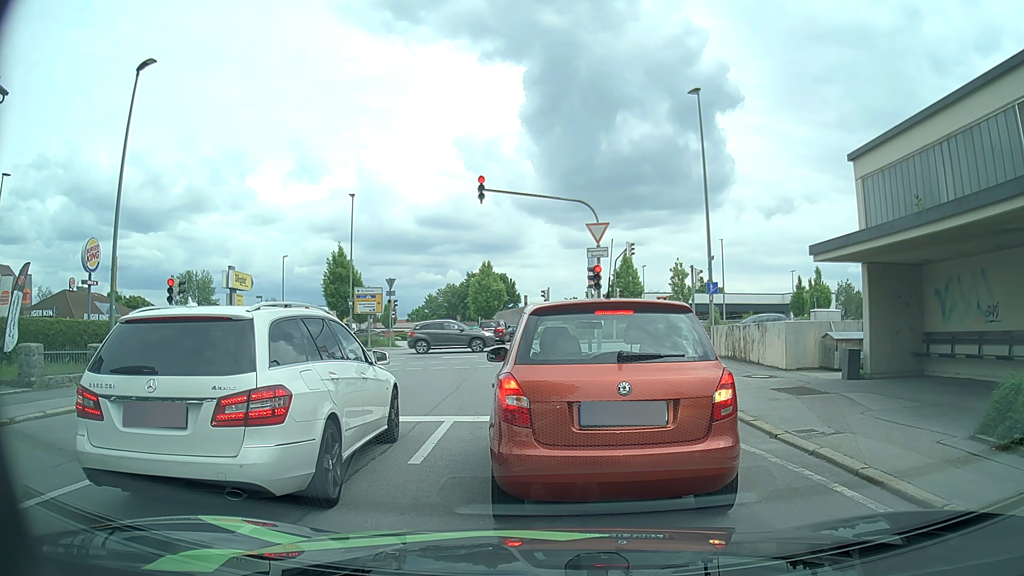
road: residential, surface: asphalt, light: Day
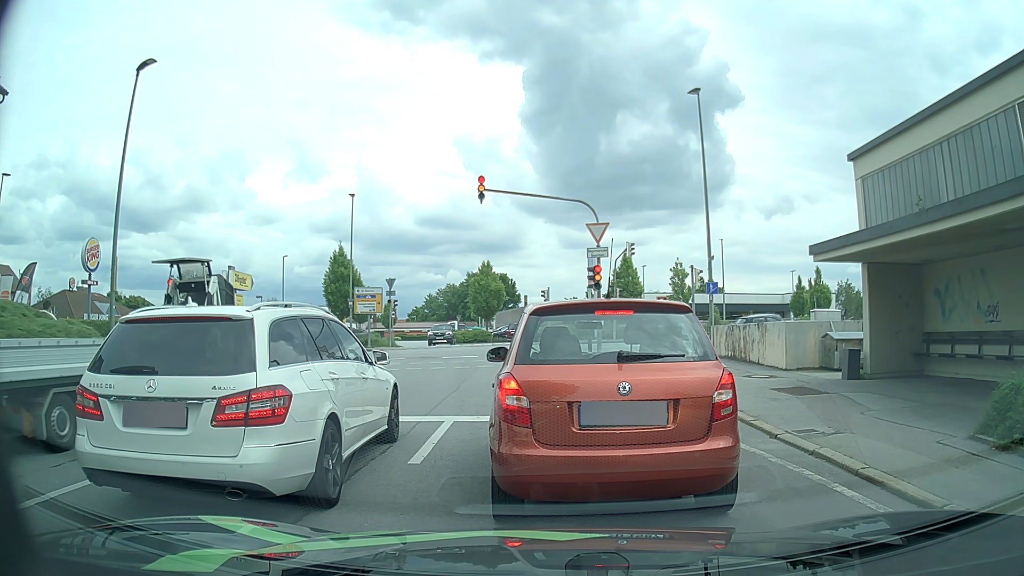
(0.0, 0.0) m; 0°
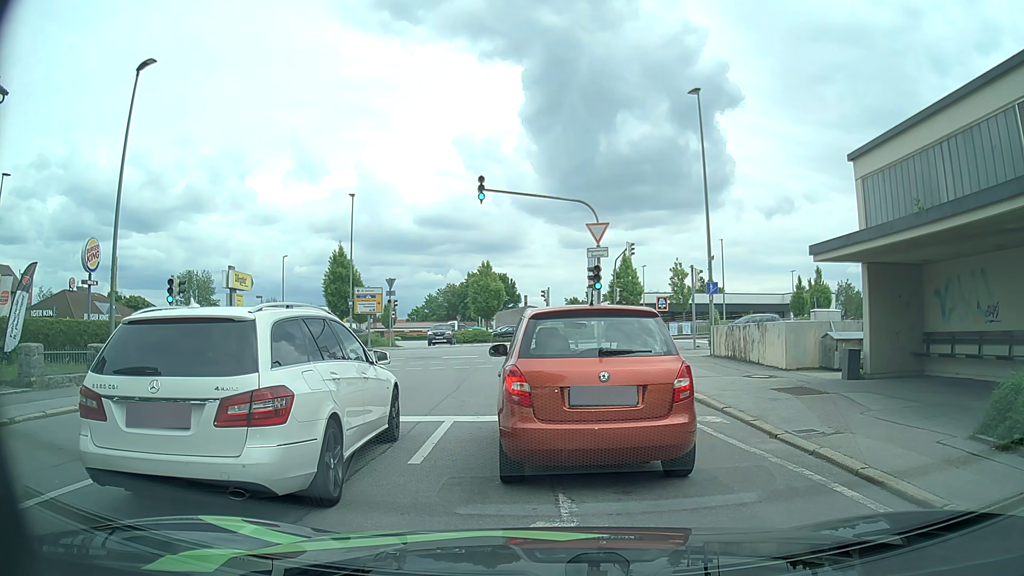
(0.0, 0.0) m; 0°
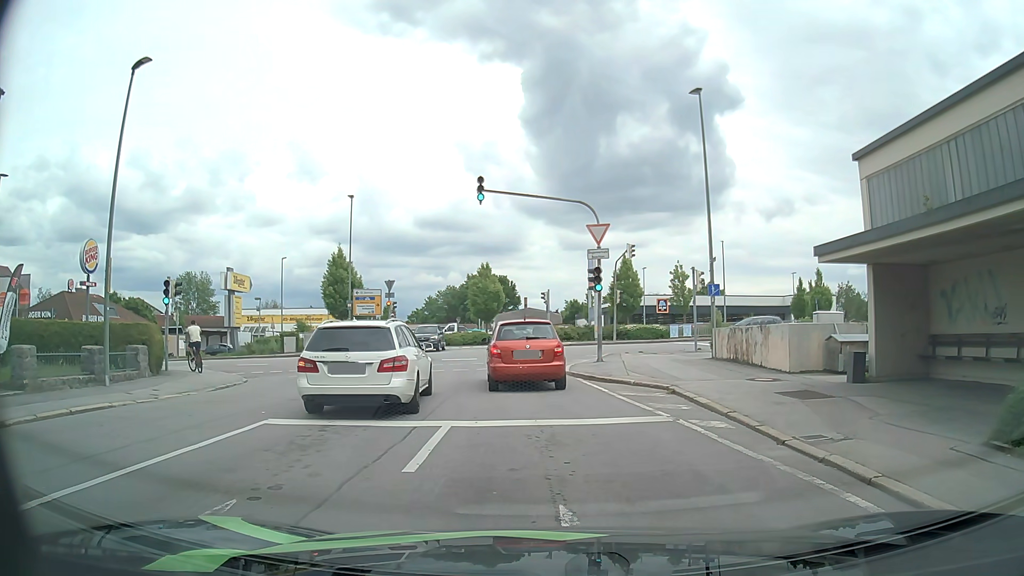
(0.0, +0.2) m; 0°
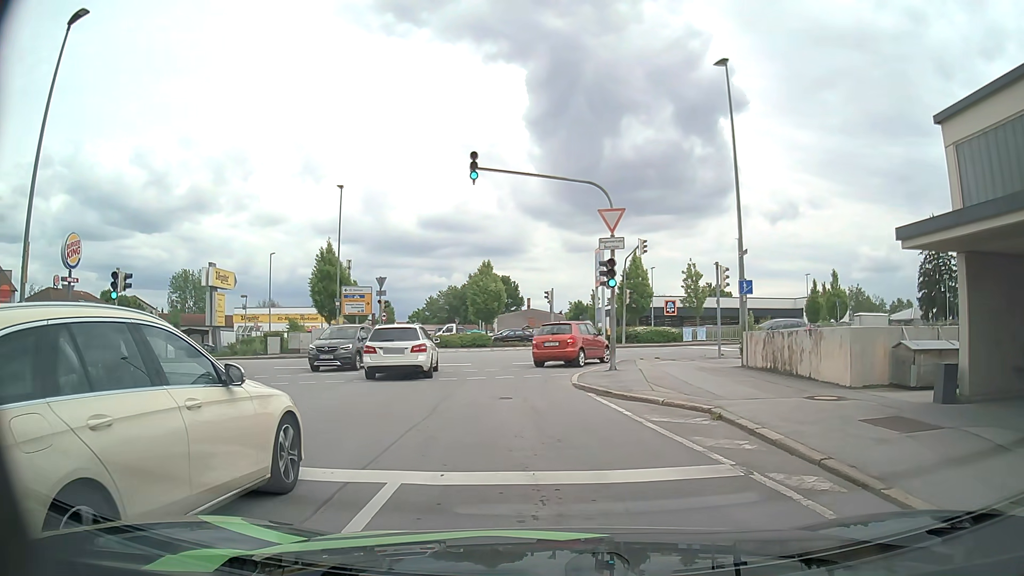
(0.0, +3.6) m; -1°
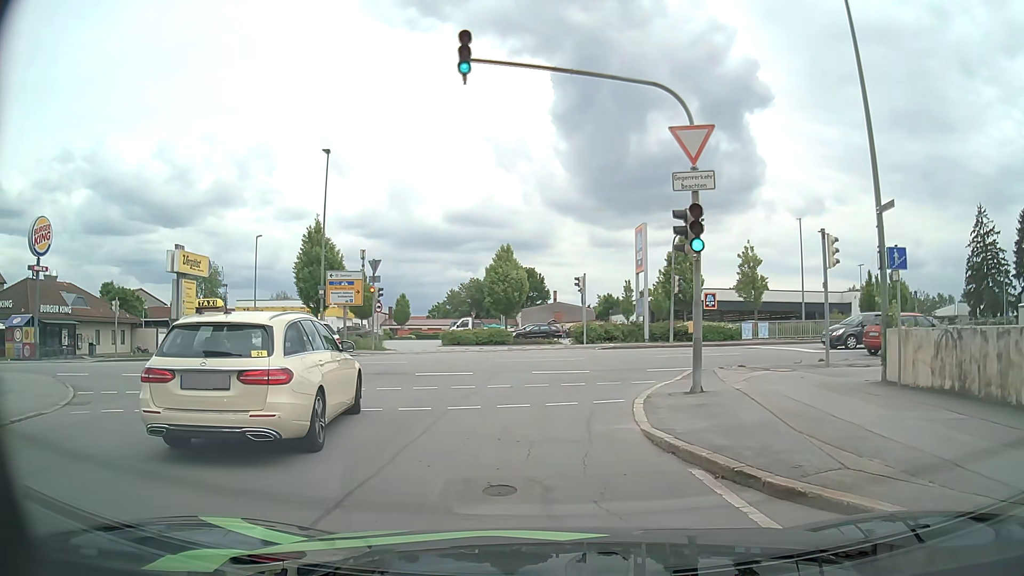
(-0.2, +7.9) m; -3°
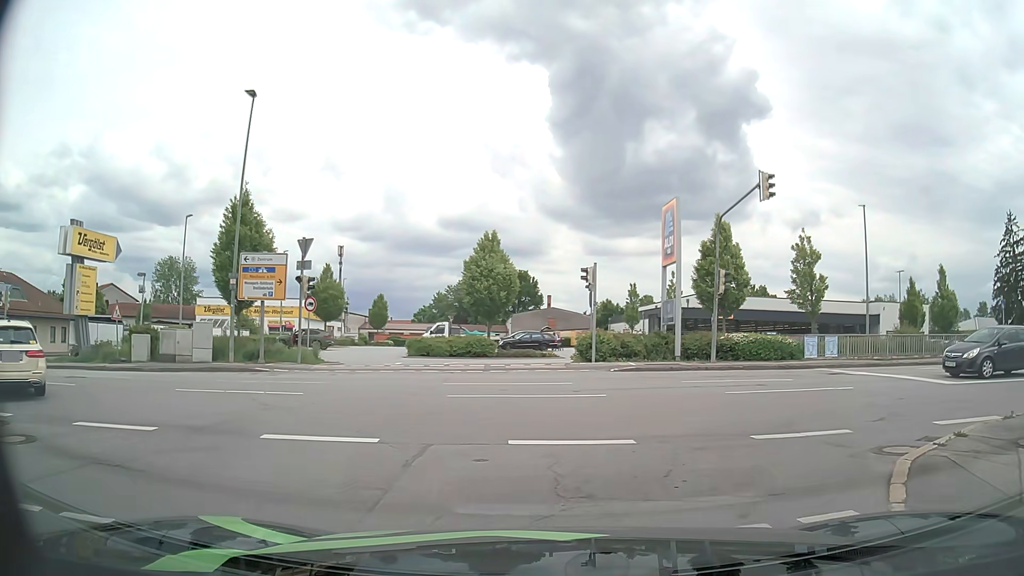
(0.0, +9.9) m; +1°
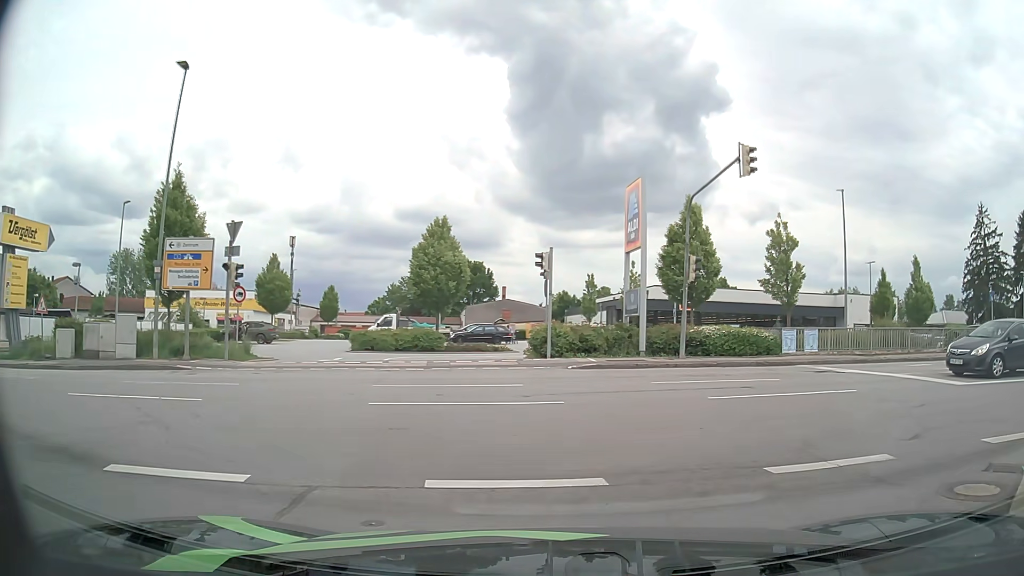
(+0.1, +2.5) m; +5°
